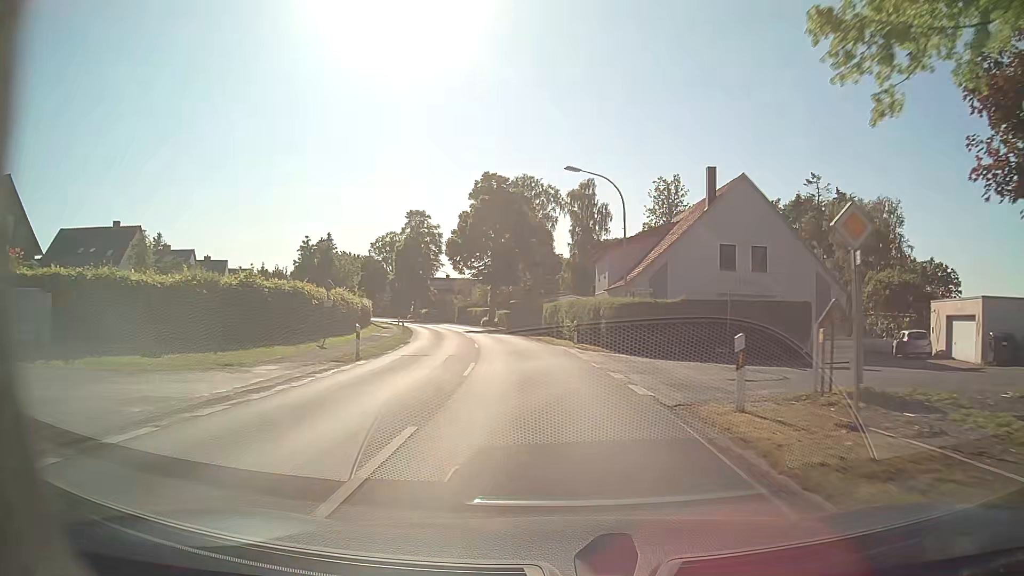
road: secondary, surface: asphalt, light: Day
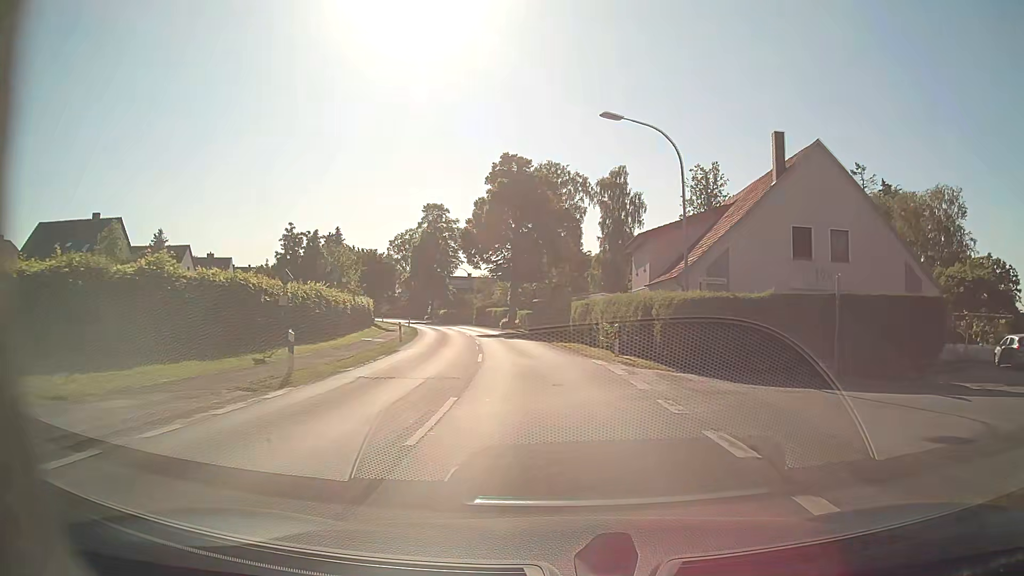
(-0.2, +7.9) m; -2°
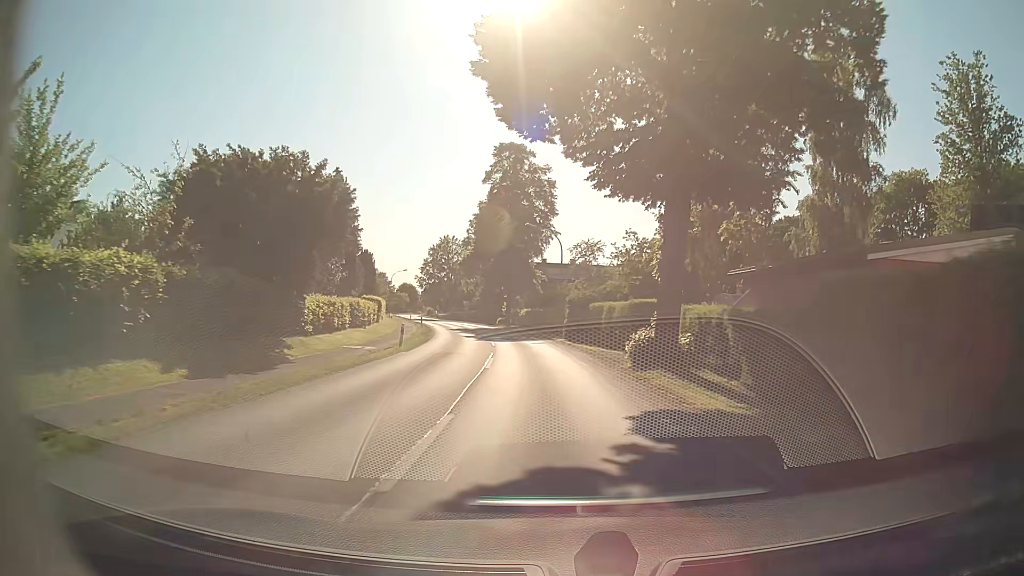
(-3.4, +39.3) m; -10°
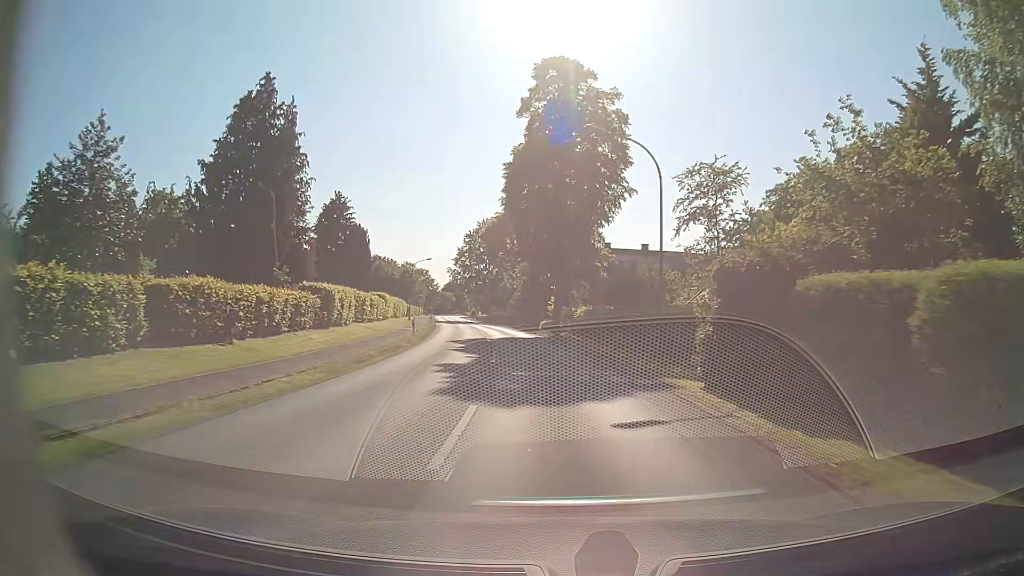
(-1.1, +23.7) m; -4°
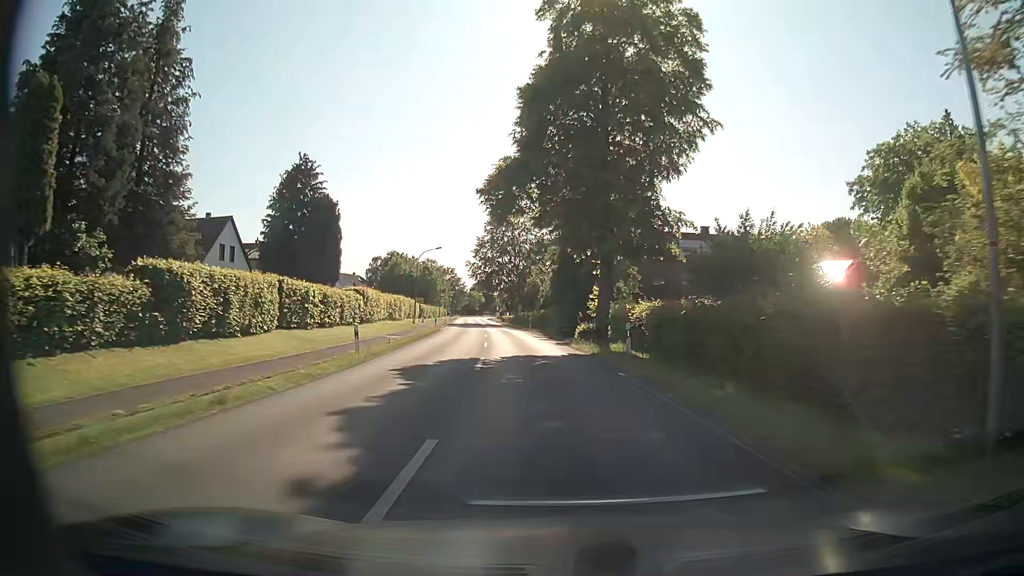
(-0.5, +15.9) m; -3°
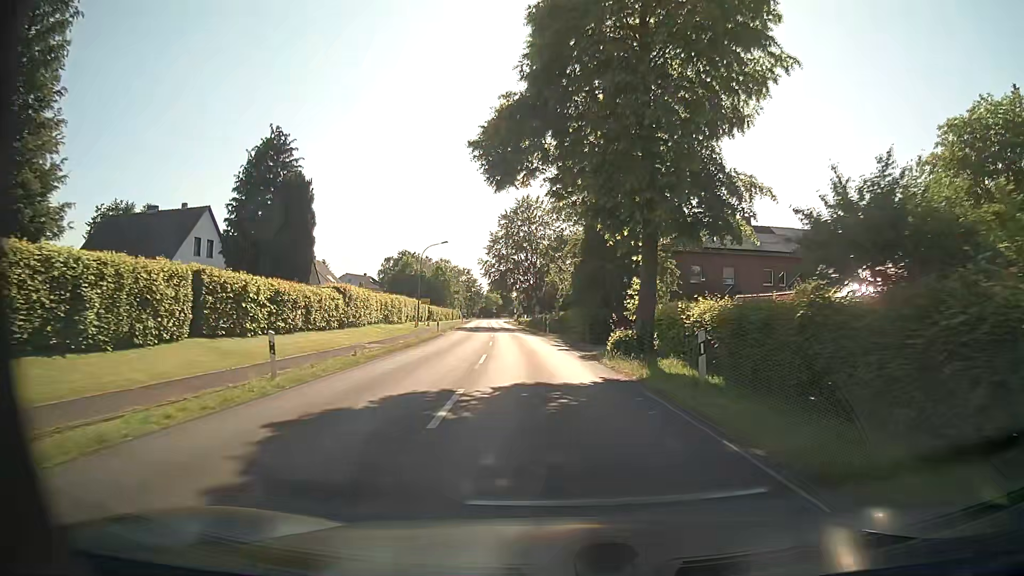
(-0.1, +7.9) m; -1°
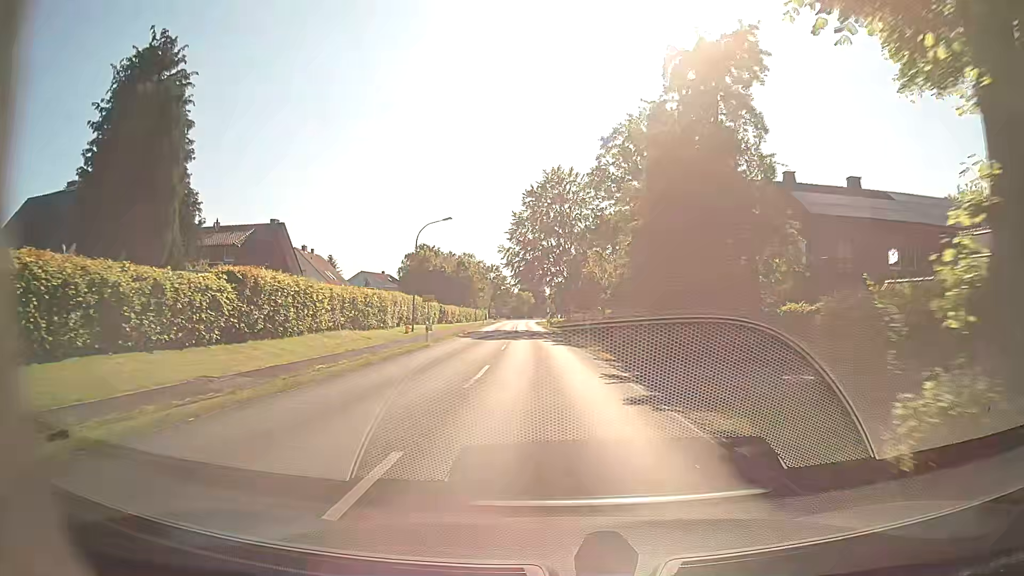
(-0.5, +15.8) m; -3°
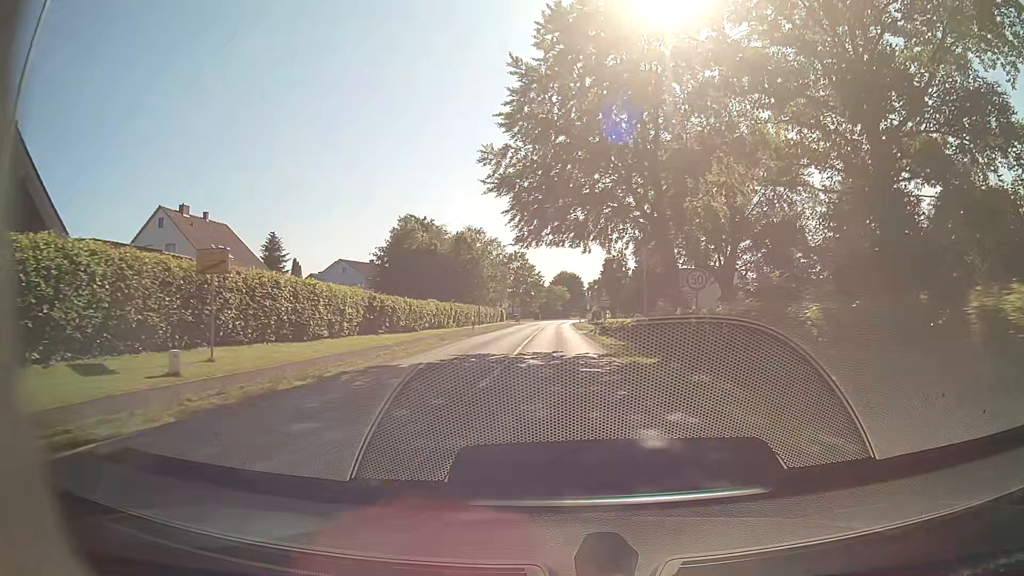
(-1.3, +39.7) m; -3°
(0, +10) (0, +20) (0, +30) (0, +40) (0, +50) (0, +60) (0, +70) (0, +80) (0, +90) (0, +100) m
